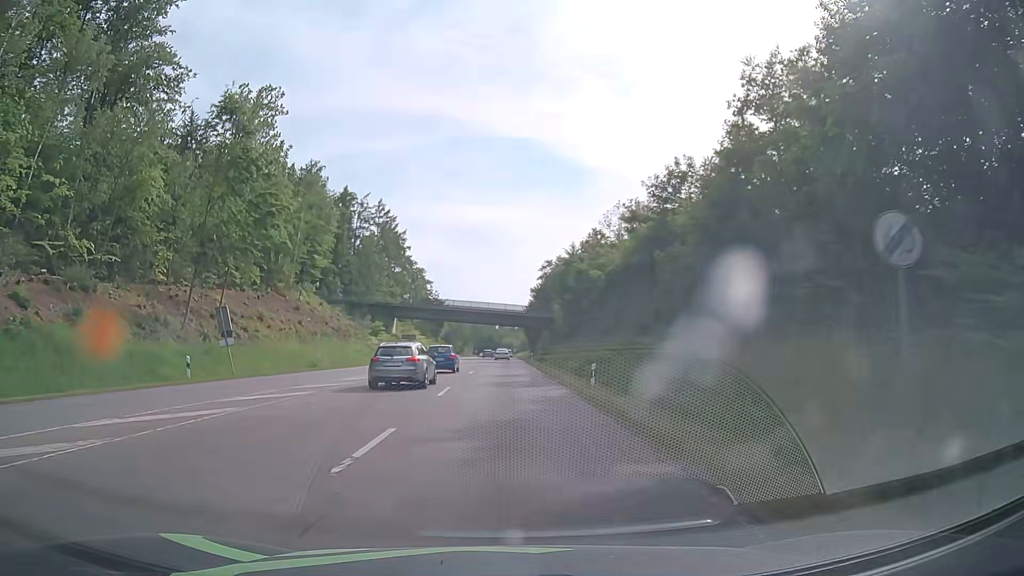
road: secondary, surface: asphalt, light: Day
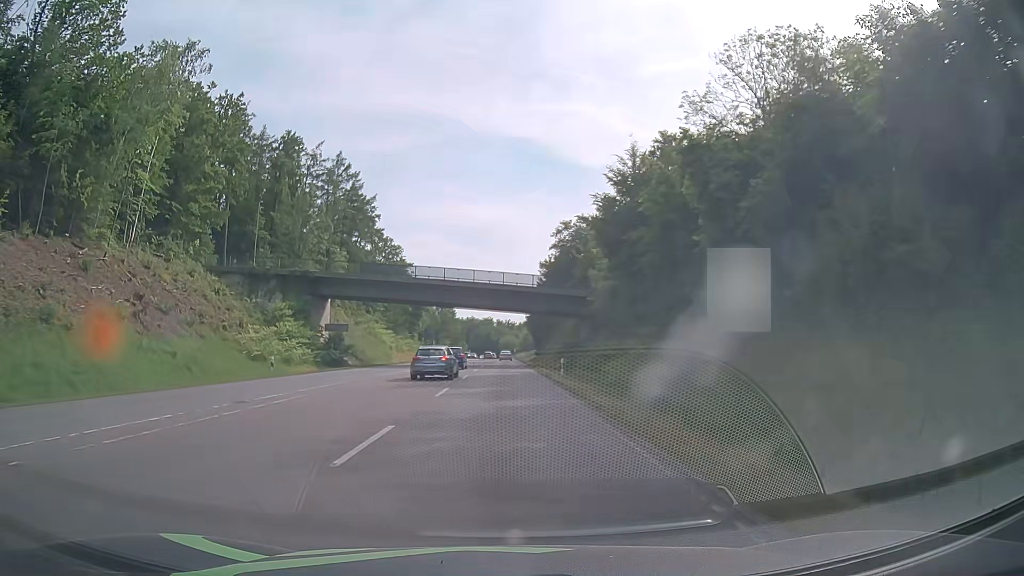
(0.0, +39.5) m; 0°
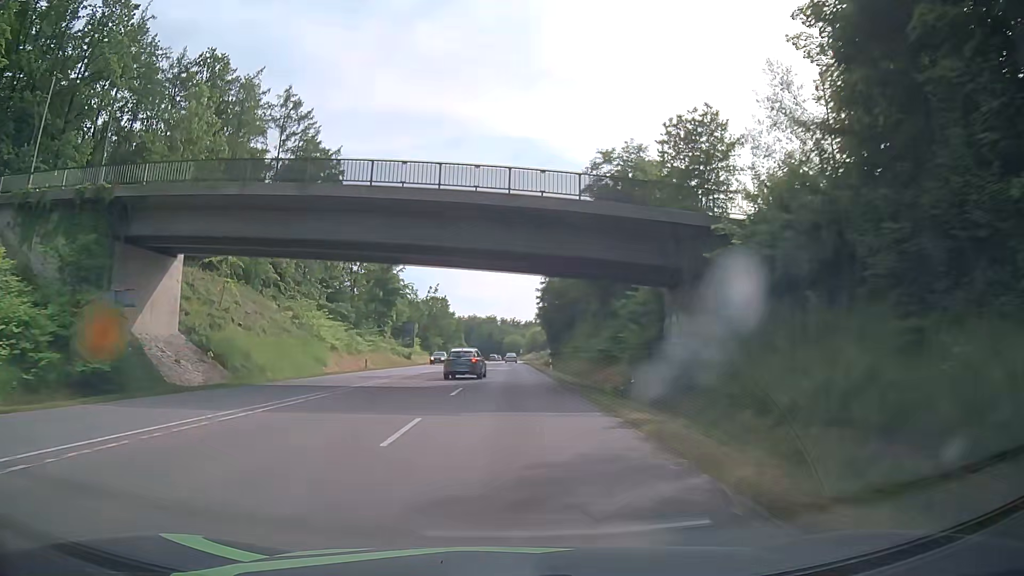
(-0.1, +33.1) m; 0°
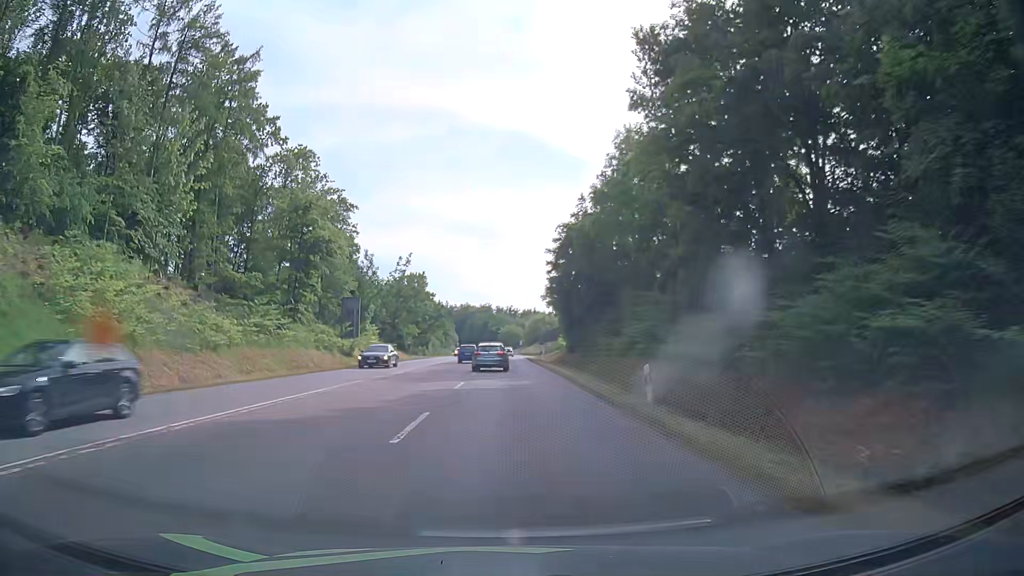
(0.0, +34.7) m; +1°
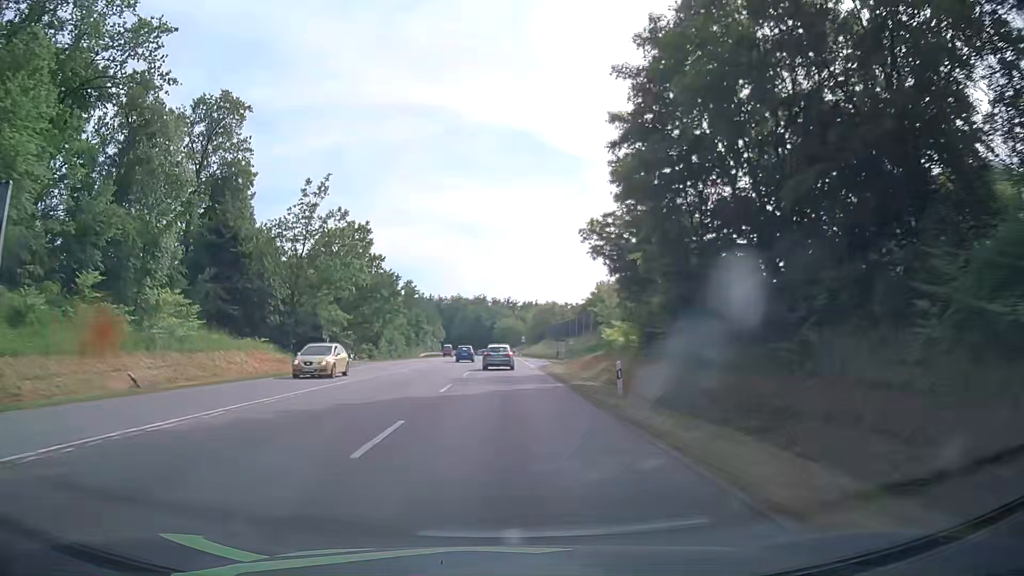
(-0.2, +47.2) m; 0°
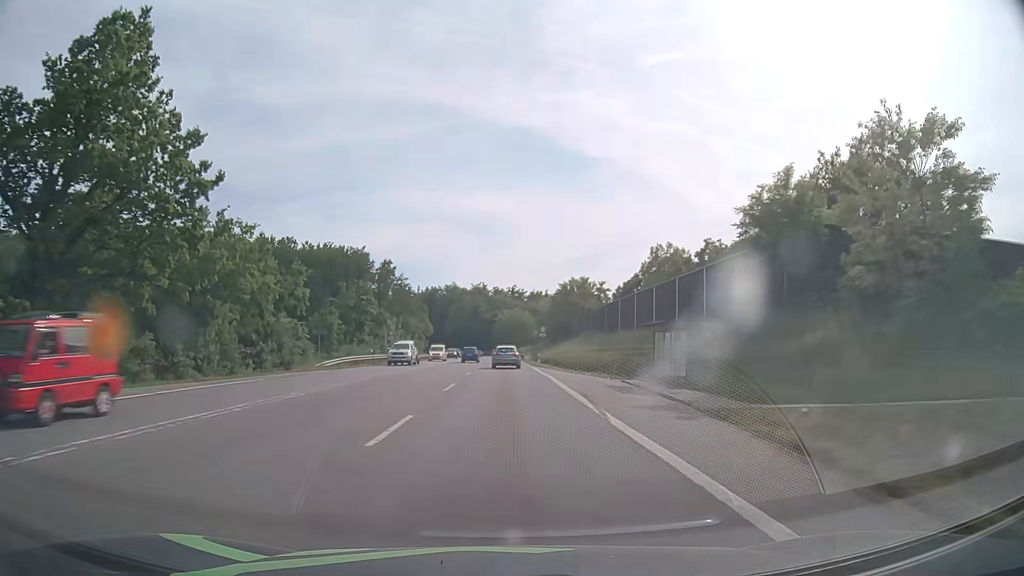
(-0.3, +50.1) m; -1°
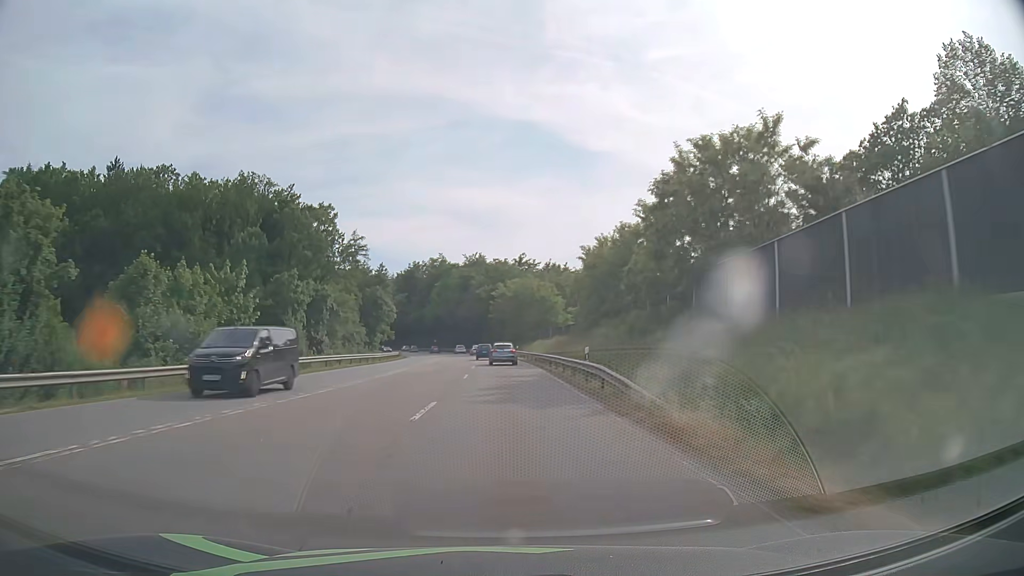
(0.0, +66.7) m; 0°
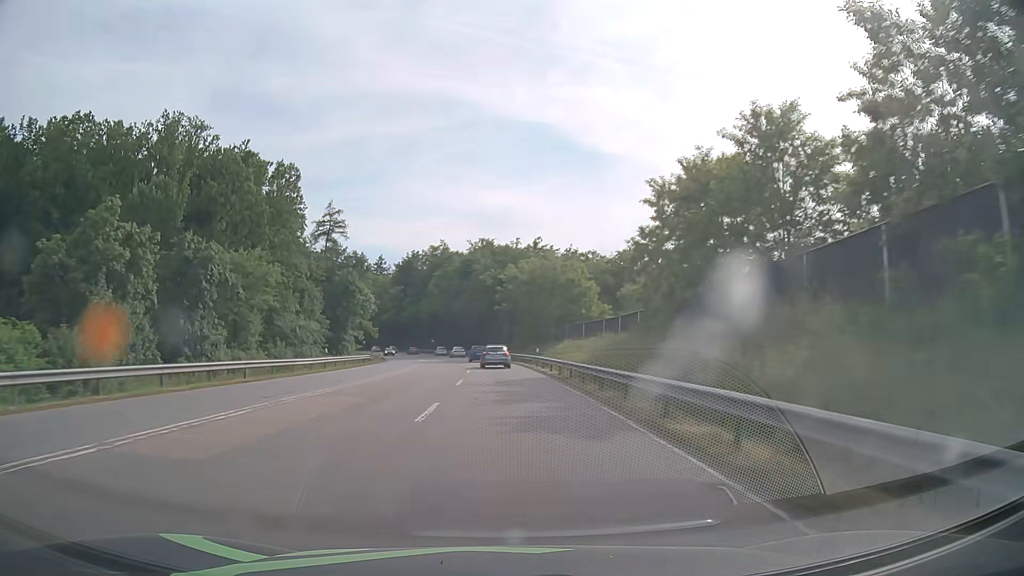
(-0.2, +27.1) m; -1°
(0, +10) (0, +20) (0, +30) (-1, +40) (-2, +50) (-2, +60) (-3, +70) (-5, +80) (-6, +90) (-8, +100) m
